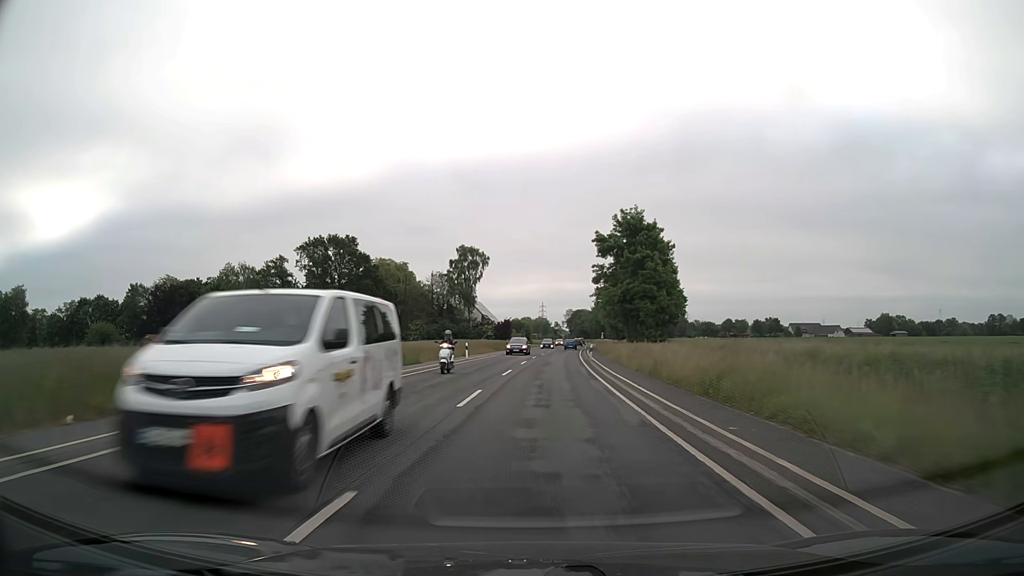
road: secondary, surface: asphalt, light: Day
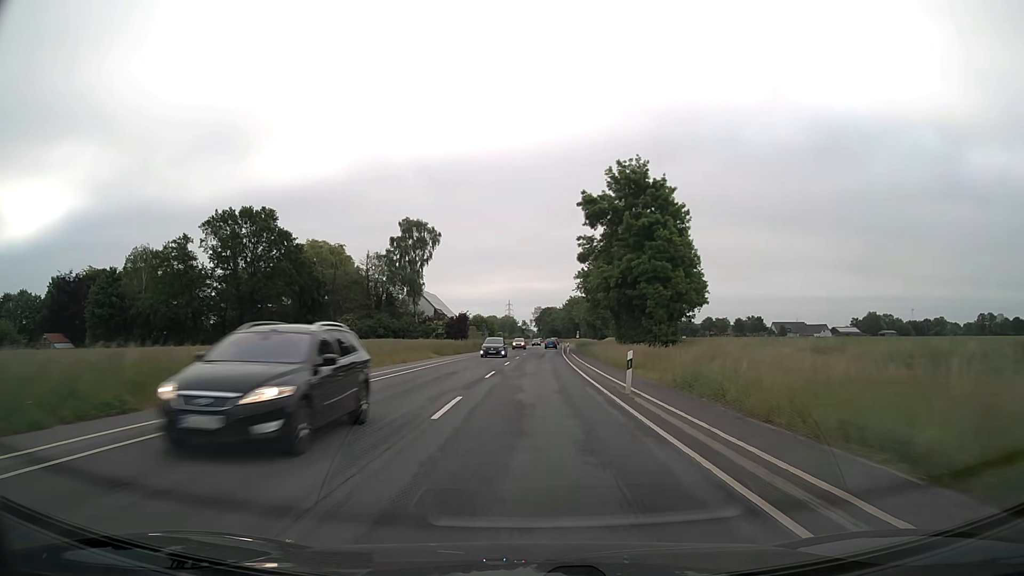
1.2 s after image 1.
(+0.6, +26.2) m; +3°
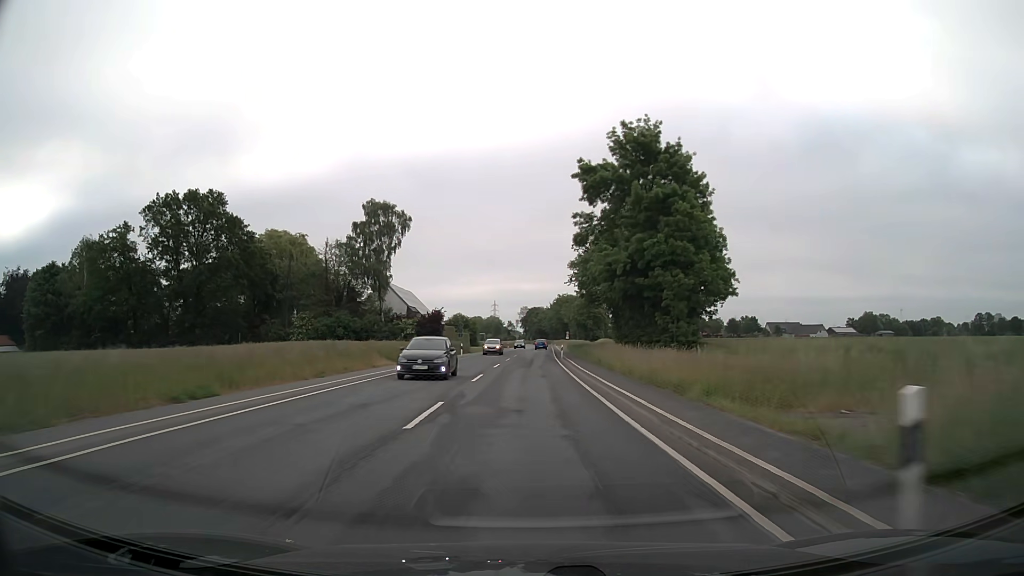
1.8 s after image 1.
(+0.2, +13.3) m; +1°
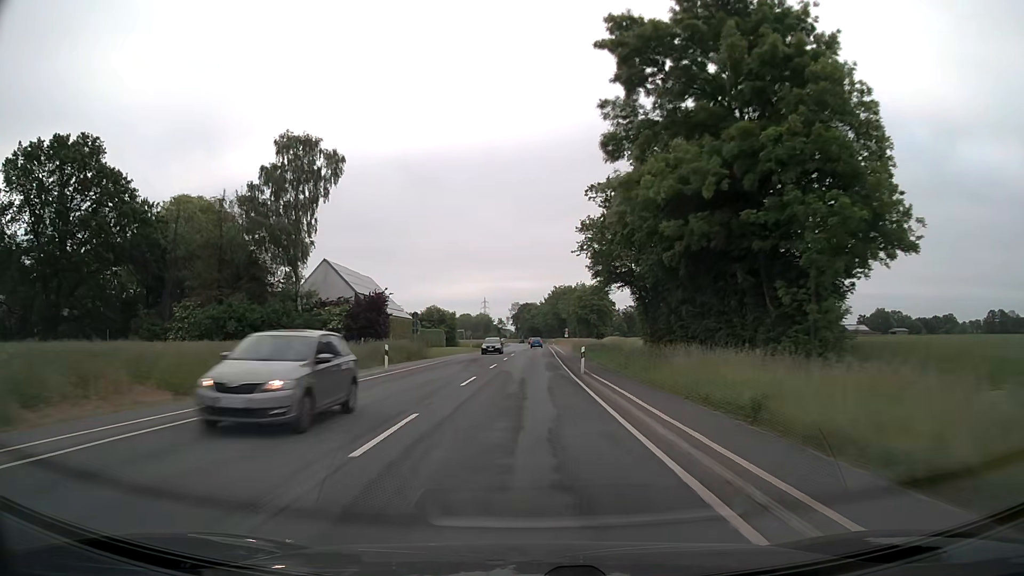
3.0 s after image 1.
(+0.2, +26.8) m; +1°
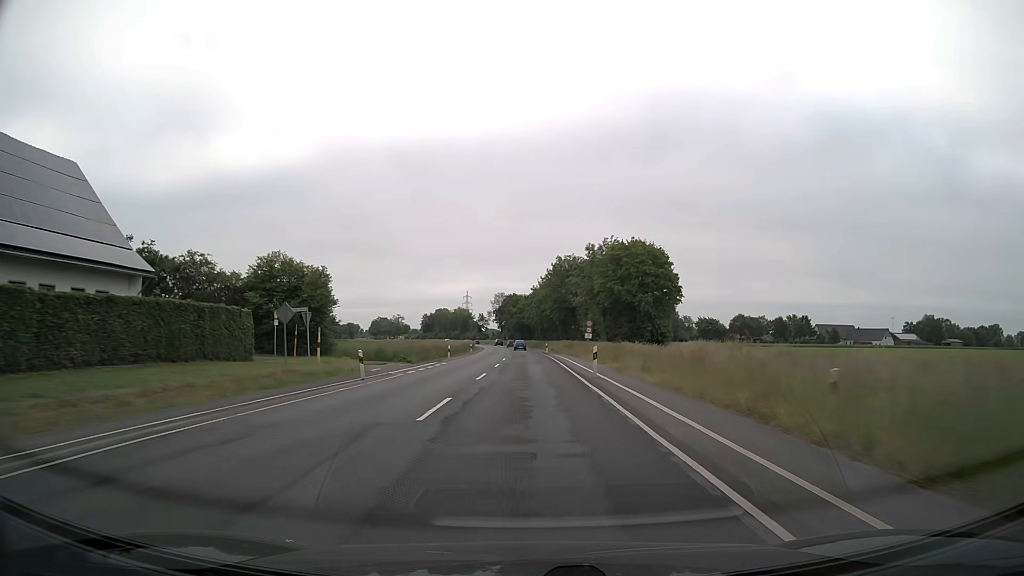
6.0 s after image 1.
(+0.5, +68.3) m; +1°
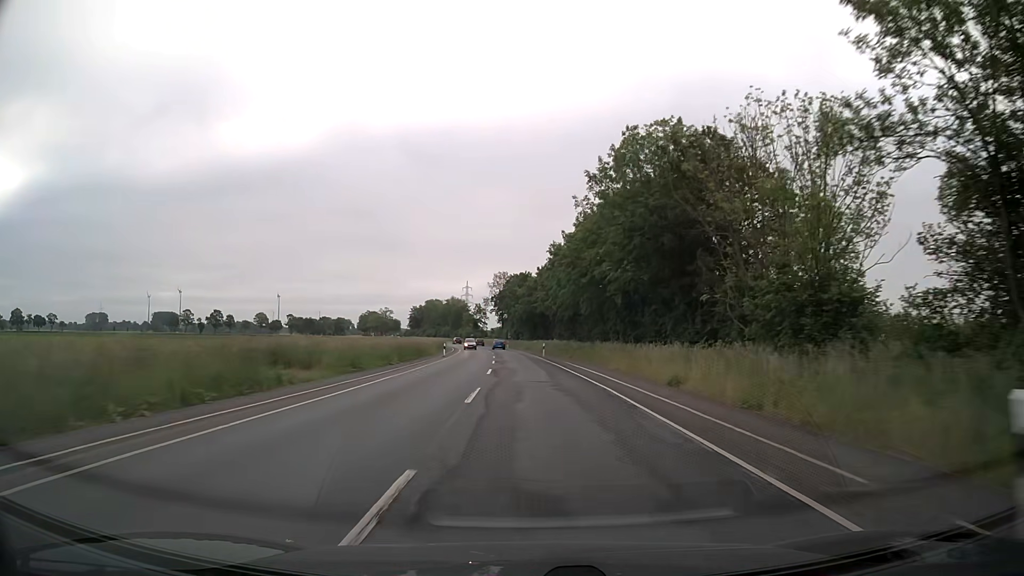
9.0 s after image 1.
(-0.7, +69.5) m; -1°
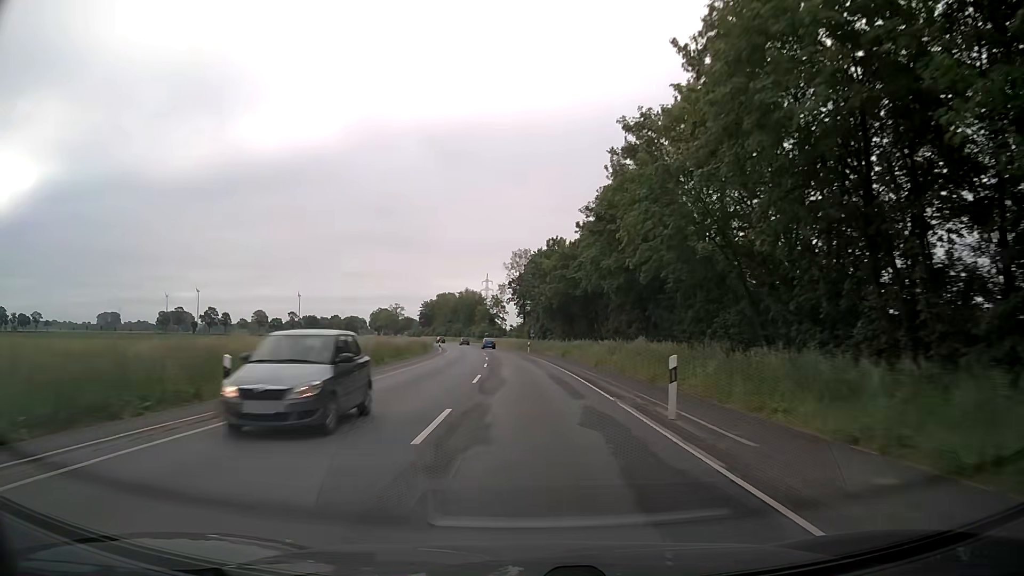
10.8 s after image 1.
(-0.7, +42.1) m; -2°
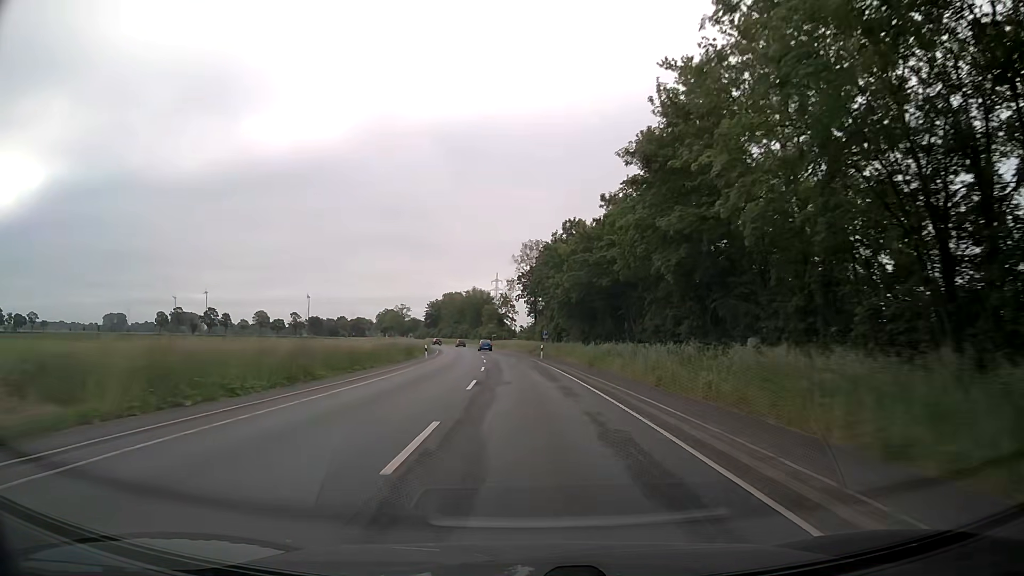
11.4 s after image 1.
(-0.1, +14.1) m; -1°
(0, +10) (0, +20) (-1, +30) (-1, +40) (-2, +50) (-2, +60) (-3, +70) (-4, +80) (-6, +90) (-7, +100) m
